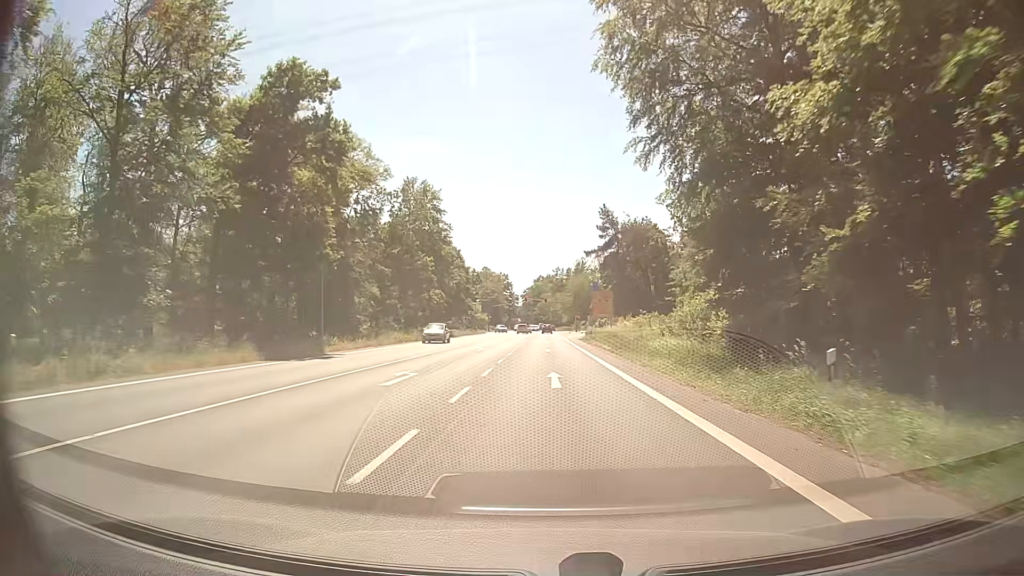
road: primary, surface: asphalt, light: Day
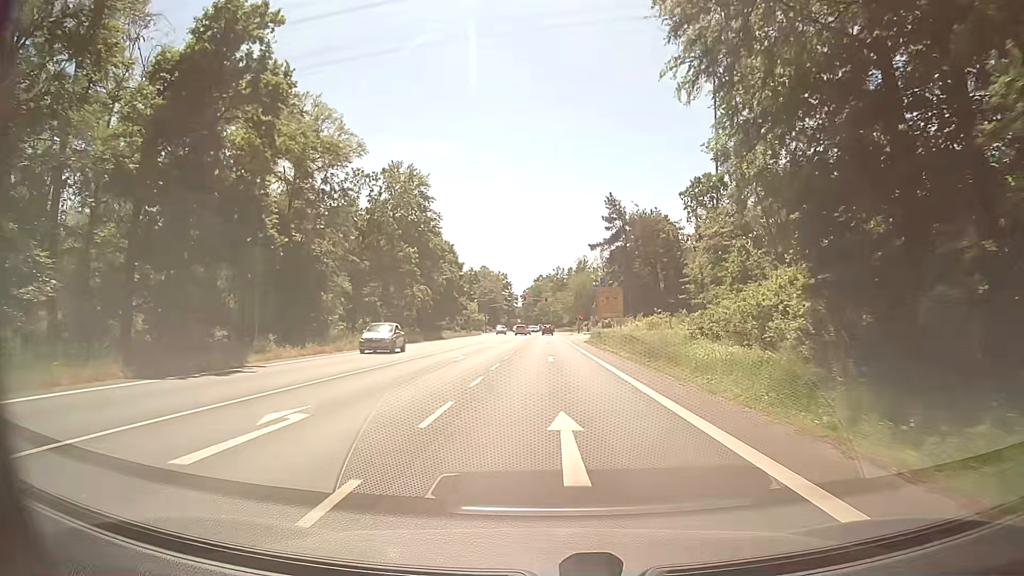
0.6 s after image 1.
(0.0, +8.9) m; 0°
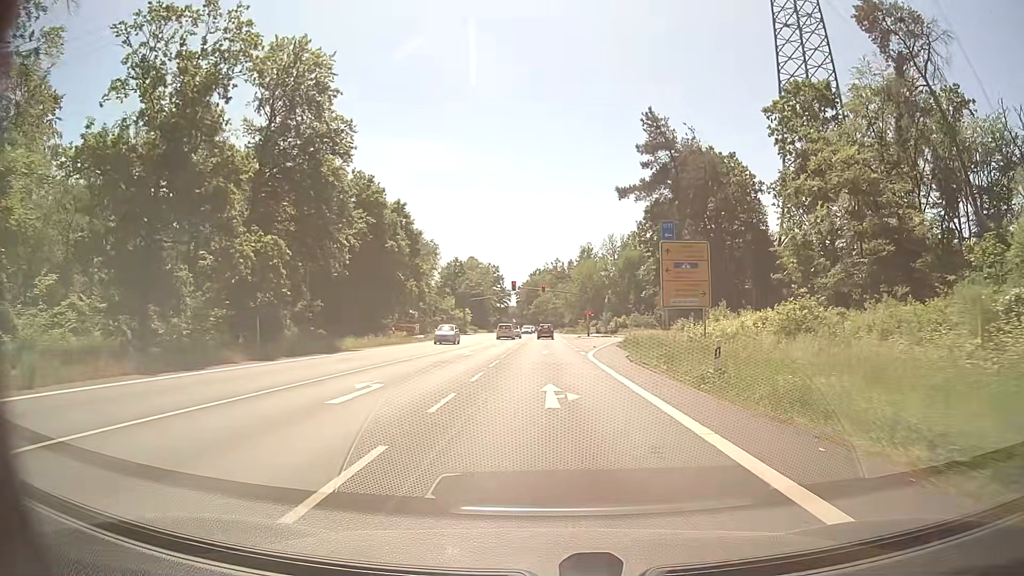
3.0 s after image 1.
(0.0, +34.8) m; 0°
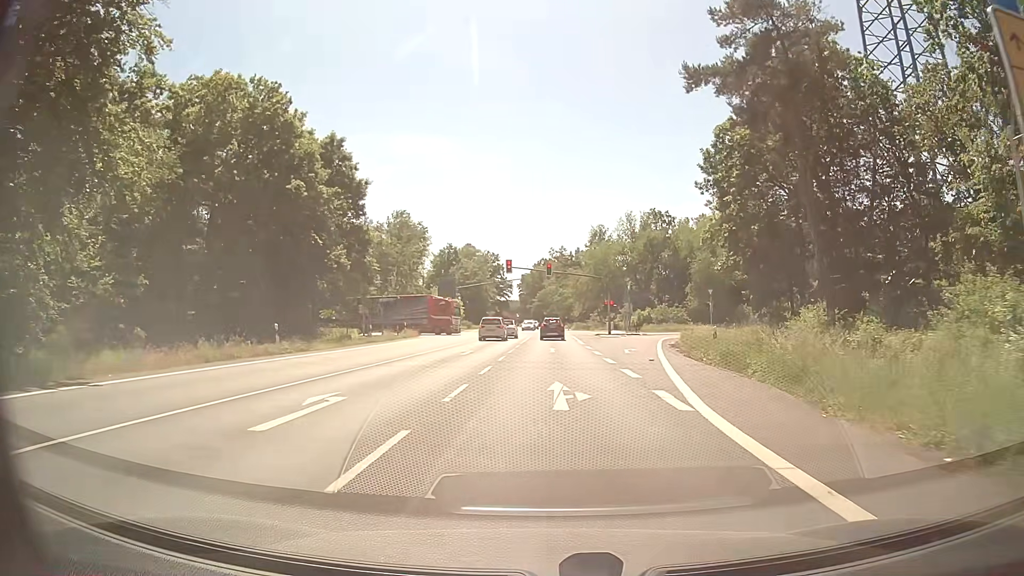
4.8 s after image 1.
(0.0, +23.1) m; -1°
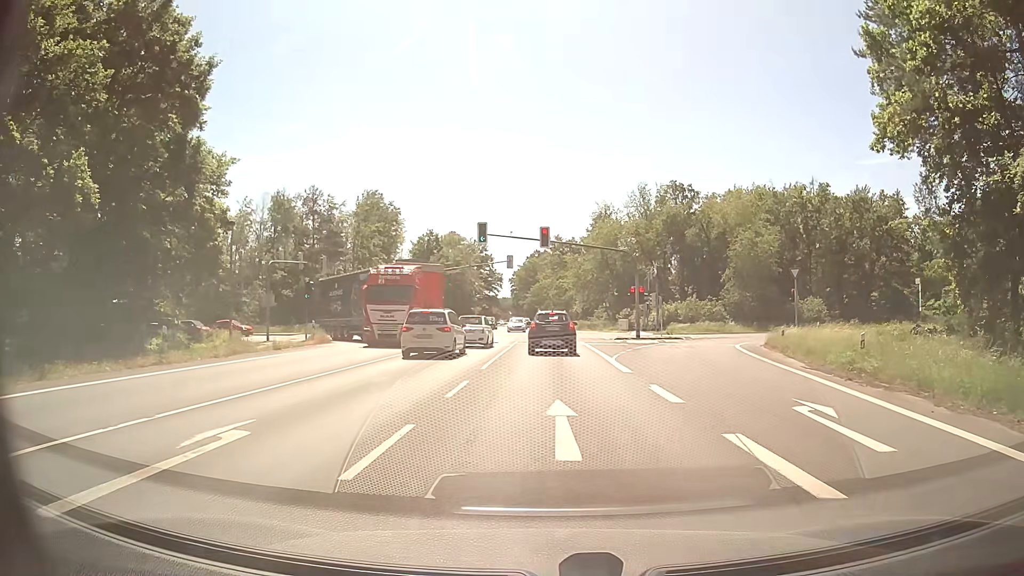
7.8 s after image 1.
(+0.2, +22.9) m; +1°
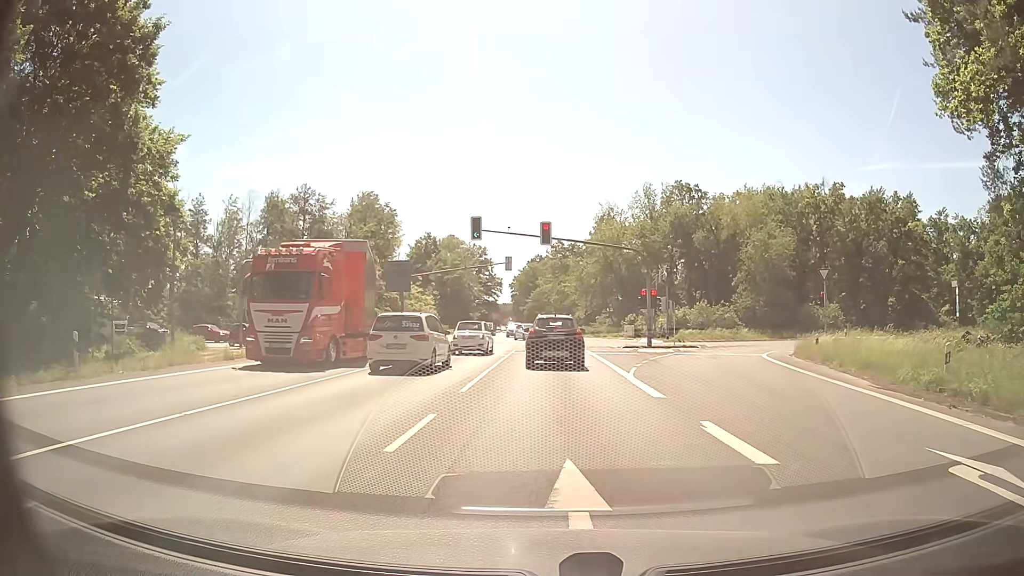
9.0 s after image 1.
(0.0, +4.4) m; +1°
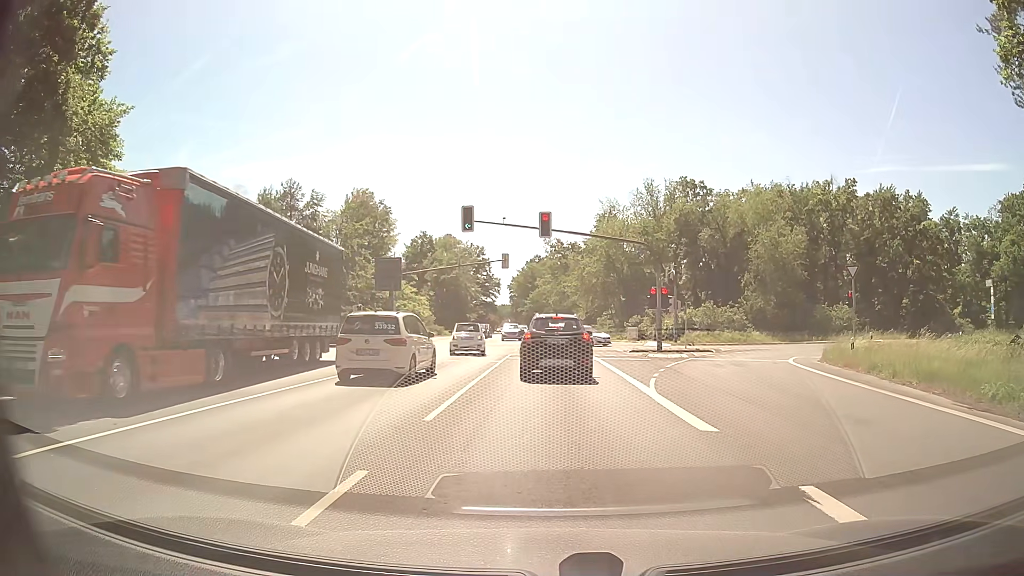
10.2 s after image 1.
(-0.1, +3.9) m; +1°
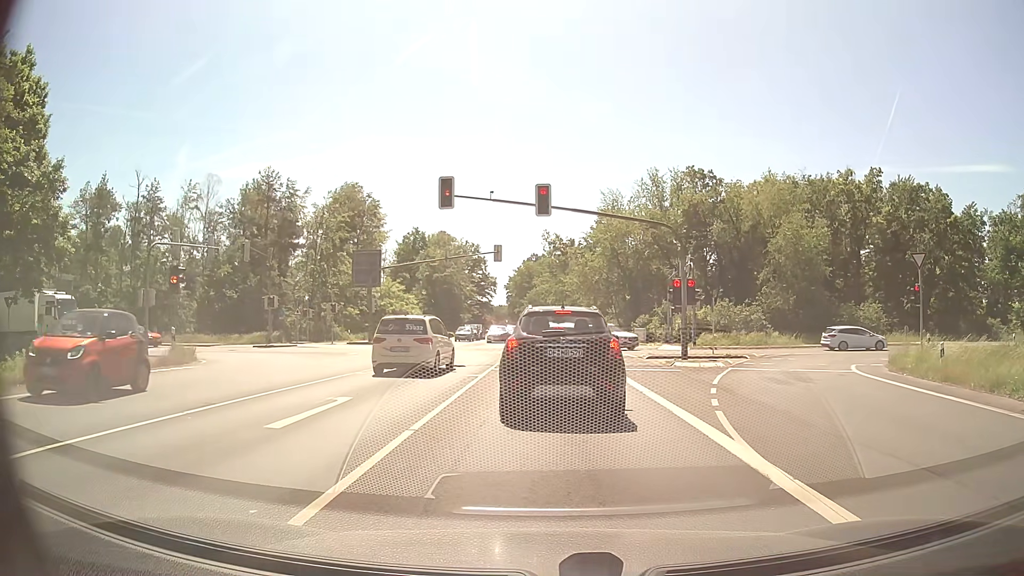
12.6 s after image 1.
(-0.3, +6.9) m; -1°
